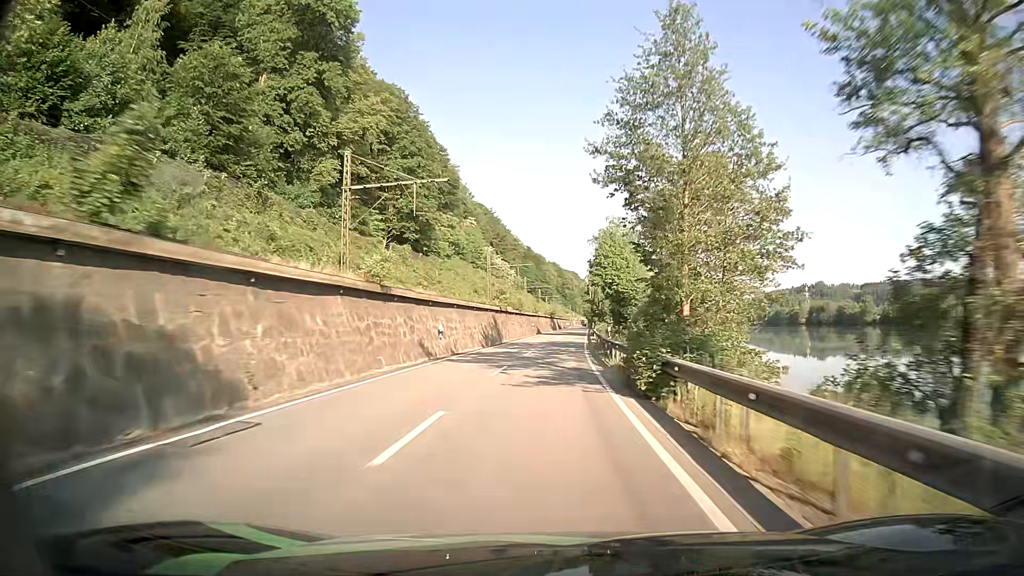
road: primary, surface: asphalt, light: Day
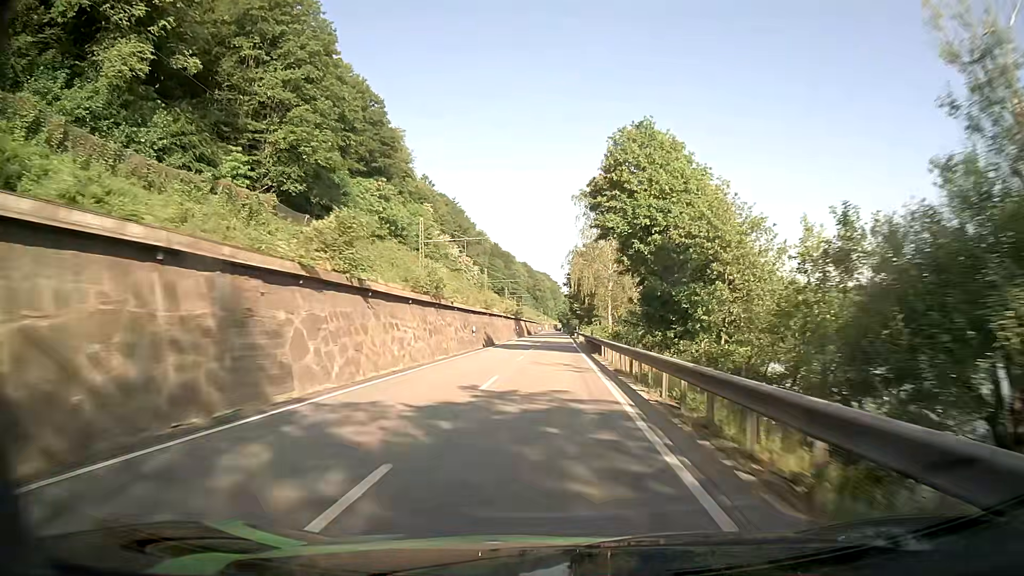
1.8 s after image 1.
(+0.6, +39.7) m; +2°
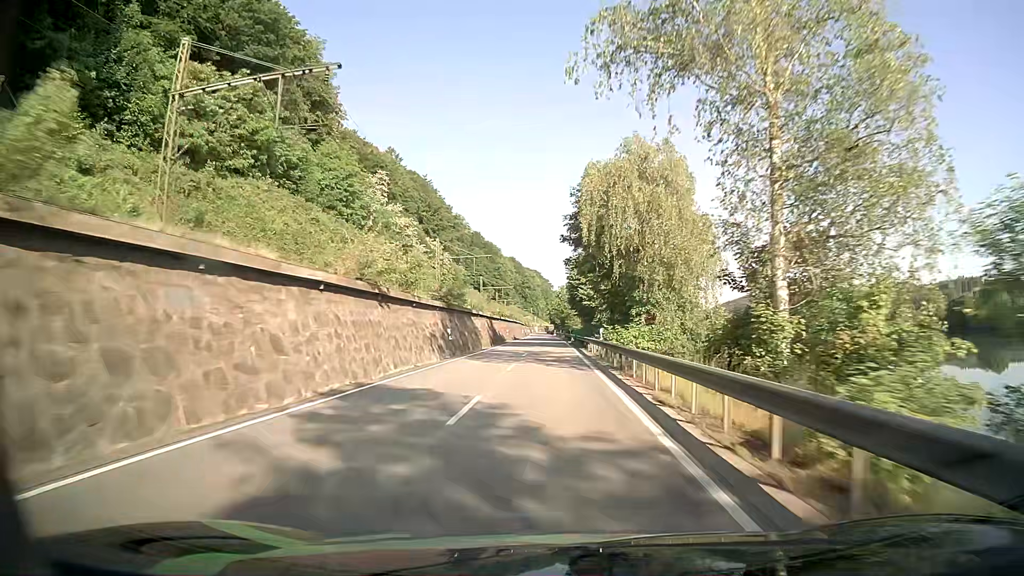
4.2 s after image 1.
(+0.6, +52.9) m; +1°
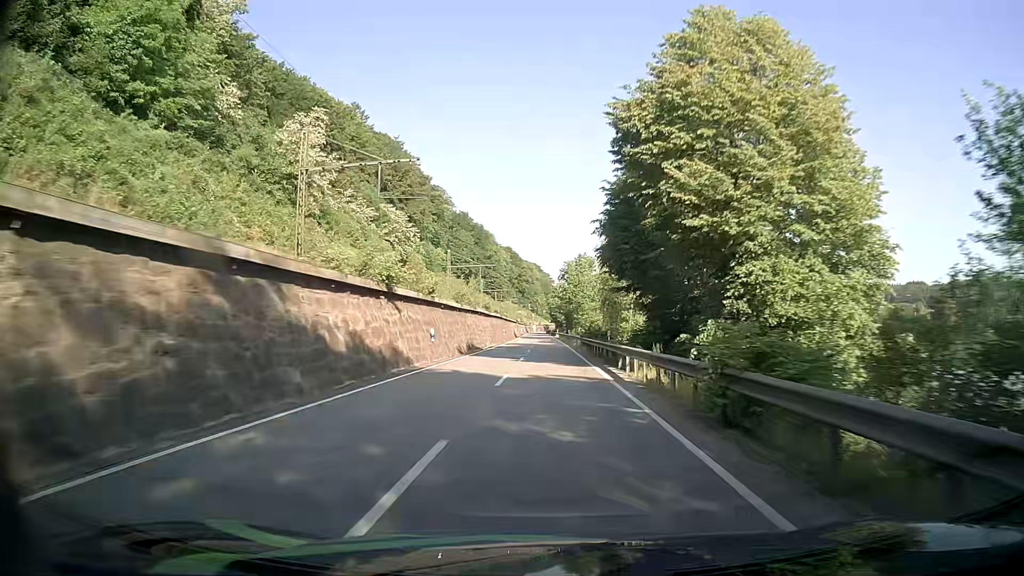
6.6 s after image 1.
(0.0, +53.3) m; 0°
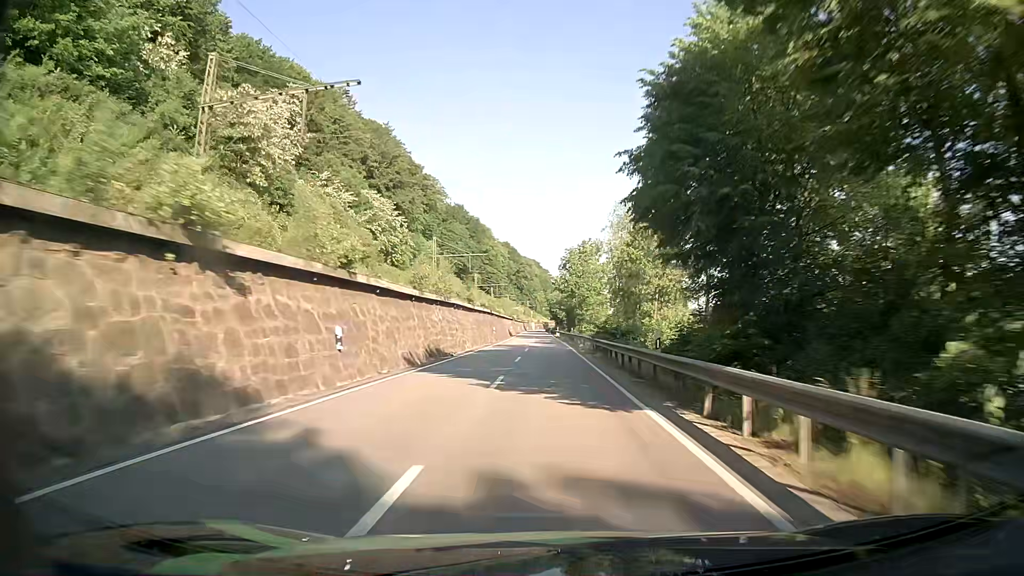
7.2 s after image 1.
(+0.1, +13.4) m; +1°
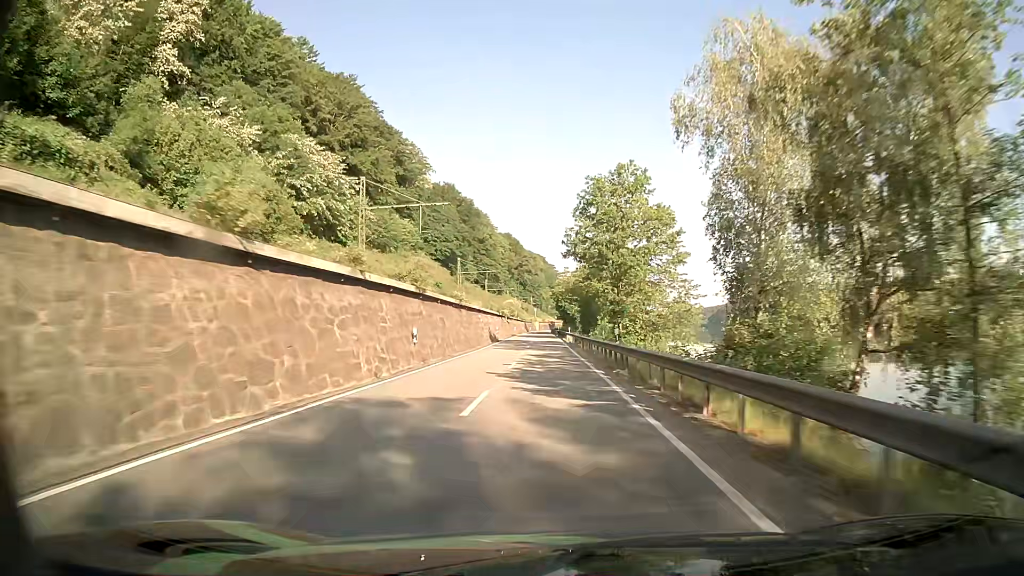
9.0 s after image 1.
(-0.2, +40.1) m; -1°
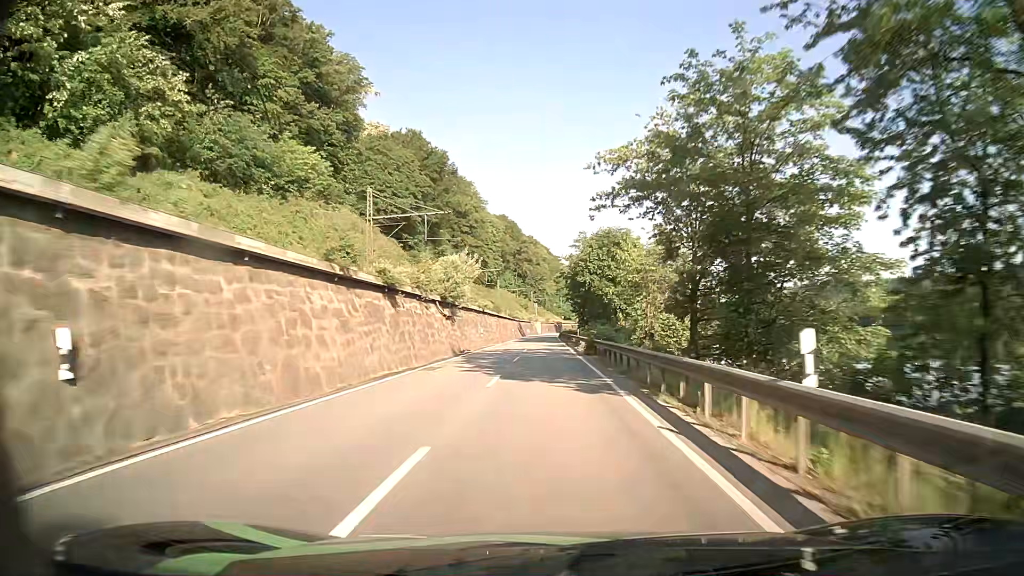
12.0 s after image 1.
(-0.4, +66.7) m; 0°
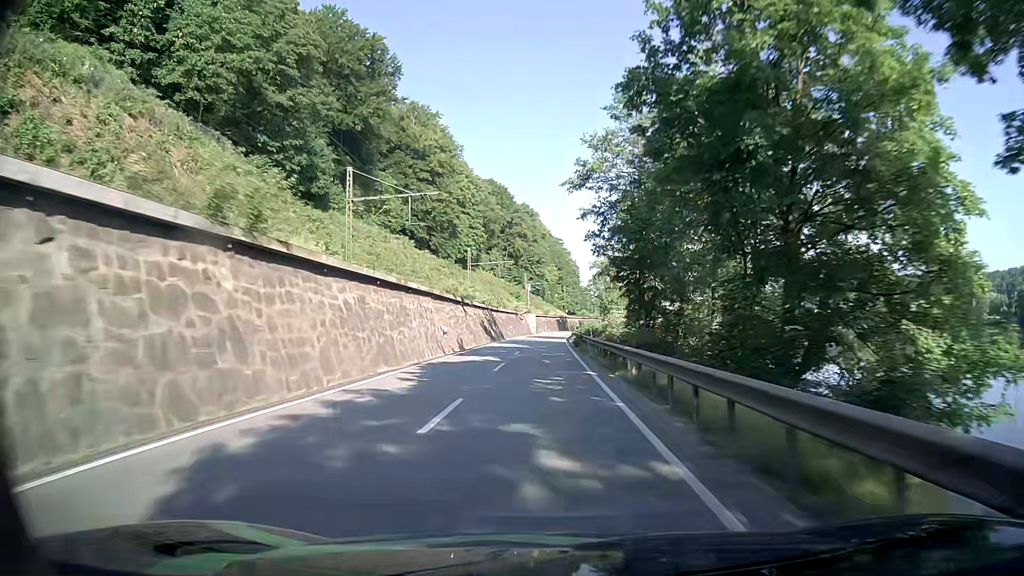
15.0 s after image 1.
(-0.1, +66.8) m; 0°
(0, +10) (0, +20) (0, +30) (0, +40) (0, +50) (0, +60) (0, +70) (0, +80) (+1, +90) (+1, +100) m
